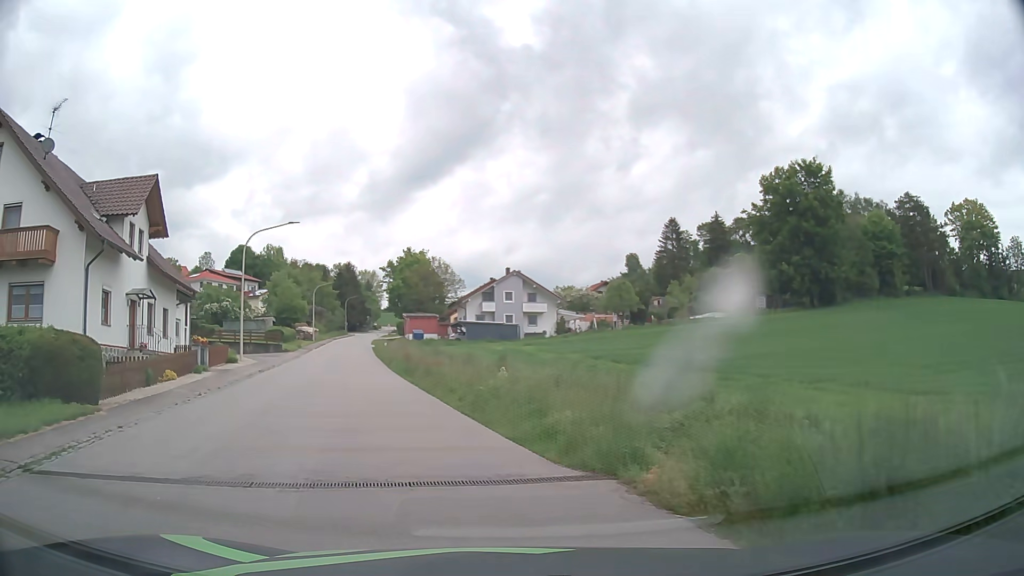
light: Day
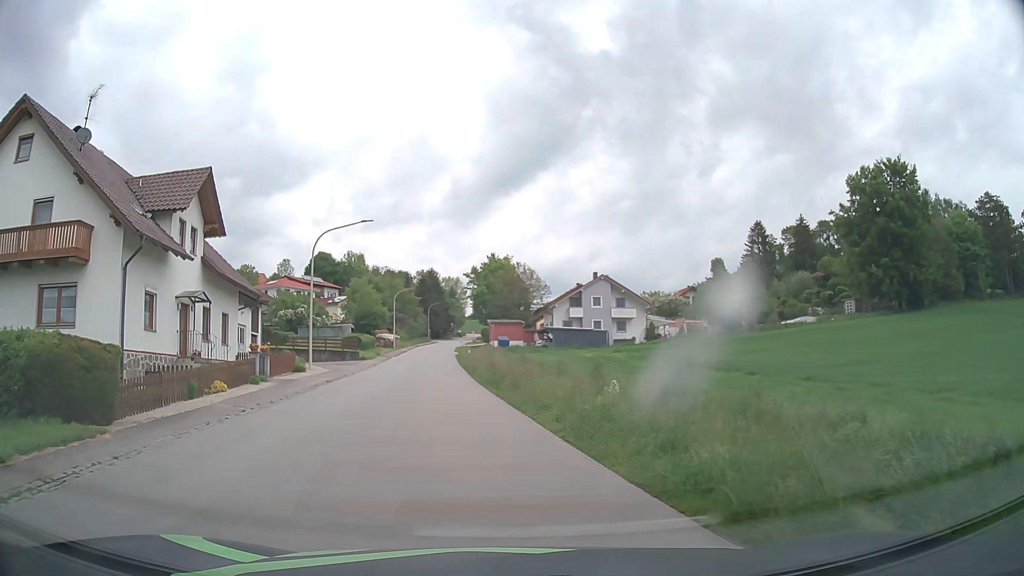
(-0.2, +2.8) m; -8°
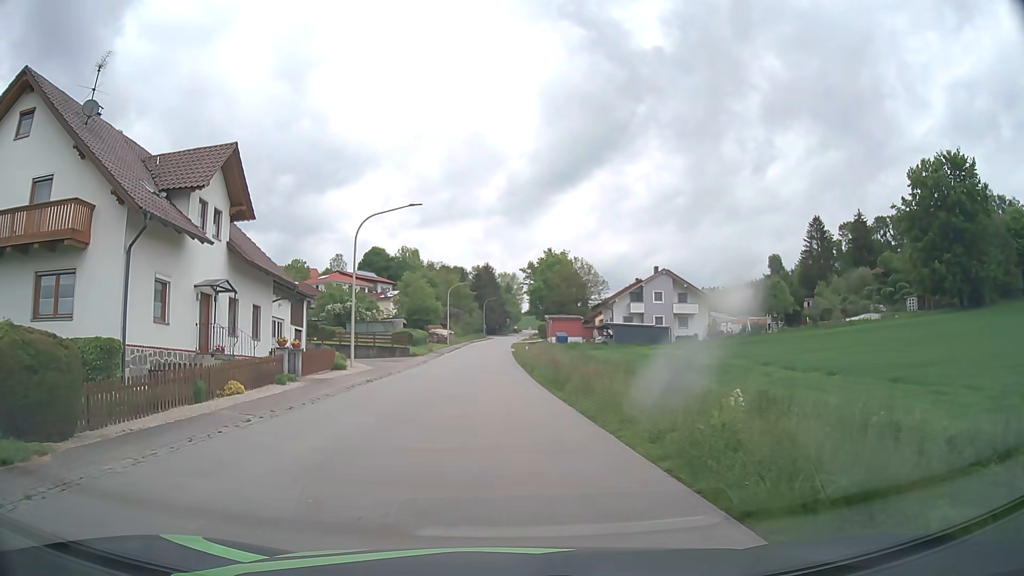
(-0.1, +3.1) m; -5°
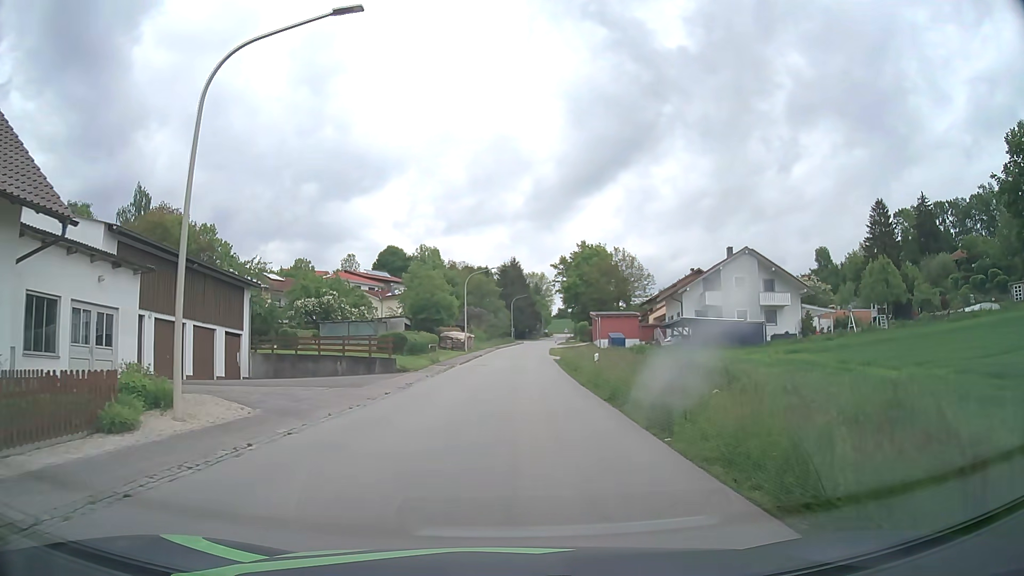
(-0.6, +19.5) m; -1°
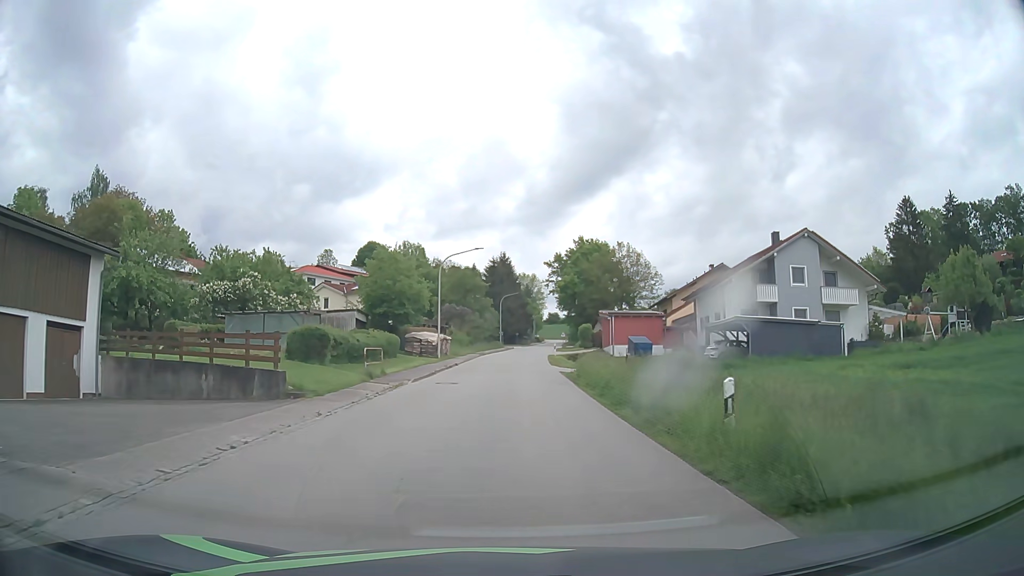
(0.0, +14.8) m; +1°
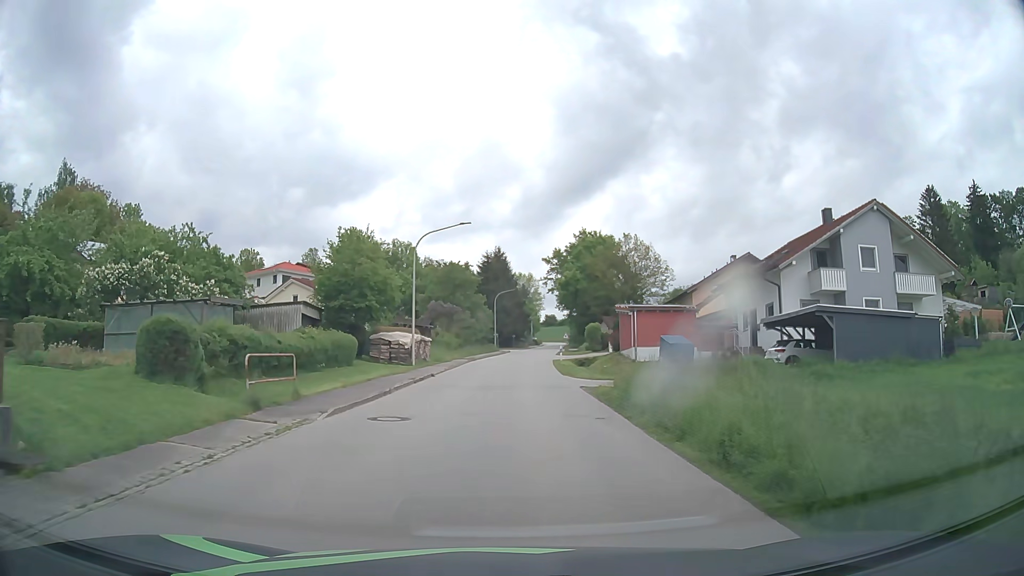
(0.0, +10.5) m; 0°
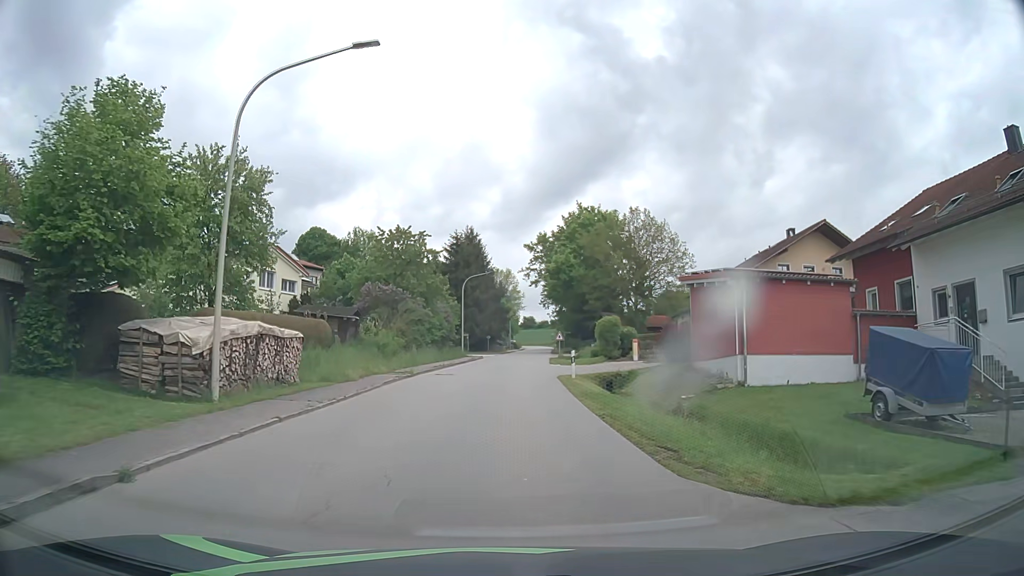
(+0.4, +22.1) m; +2°
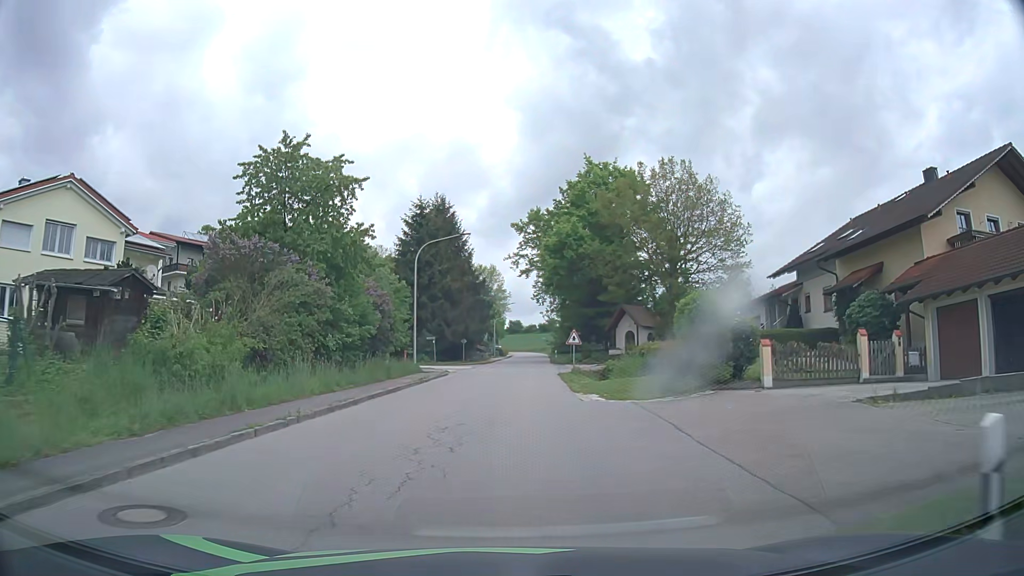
(+0.2, +23.1) m; +1°
(0, +10) (0, +20) (+1, +30) (+1, +40) (-3, +48) (-13, +50) (-22, +46) (-31, +40) (-37, +33) (-43, +25) m
